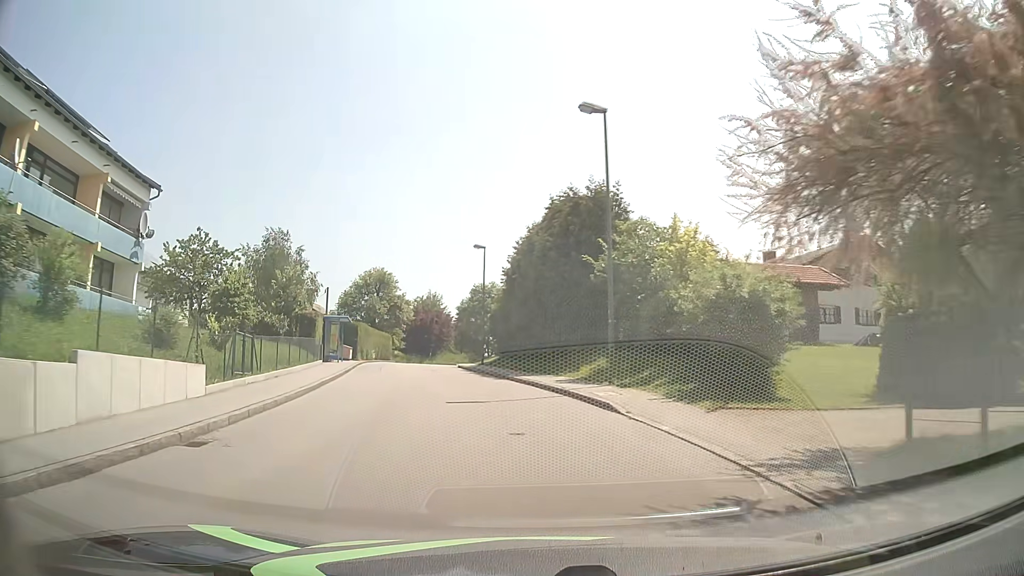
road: unclassified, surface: asphalt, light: Day
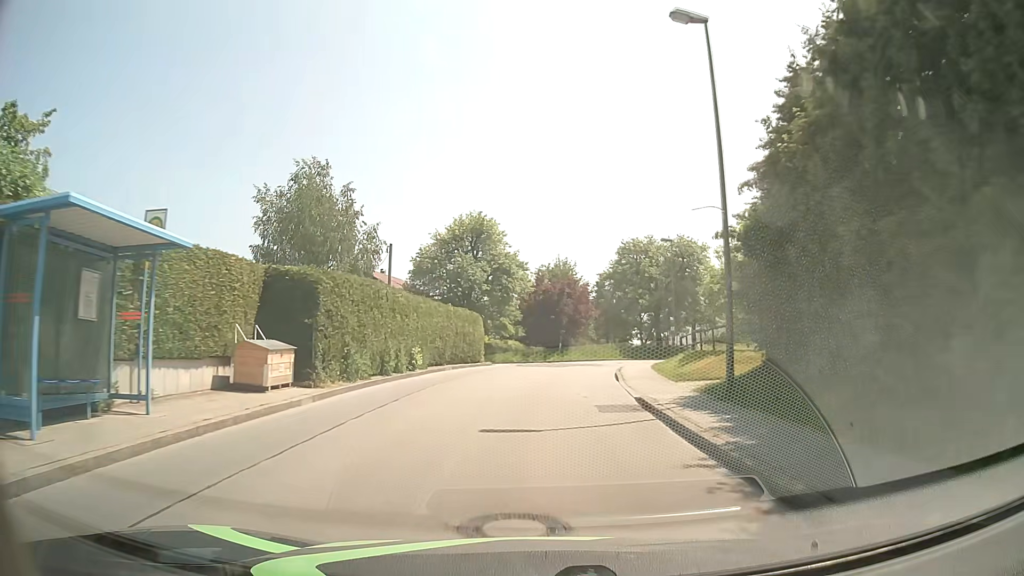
(-4.2, +31.6) m; -11°
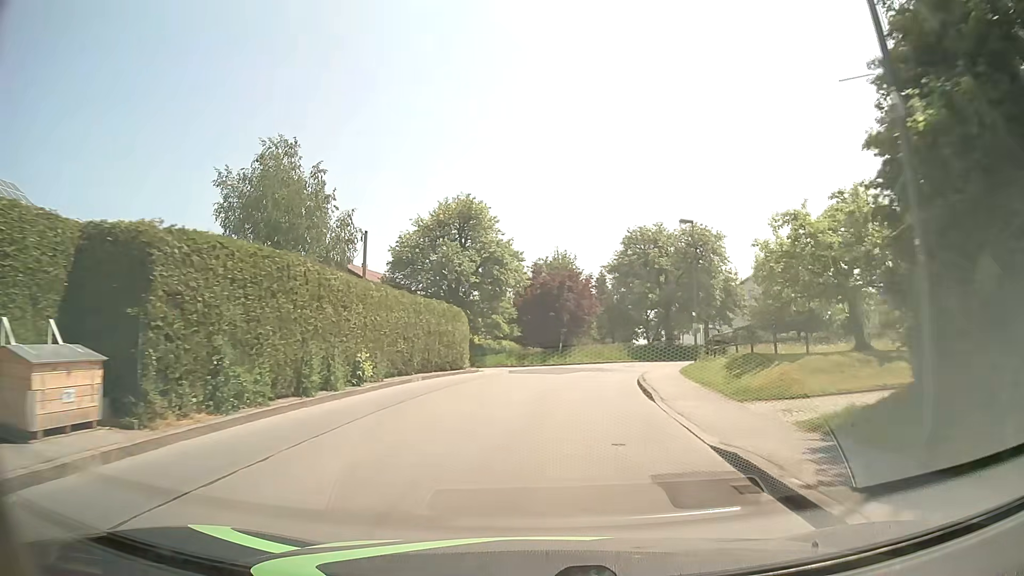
(0.0, +6.9) m; +1°
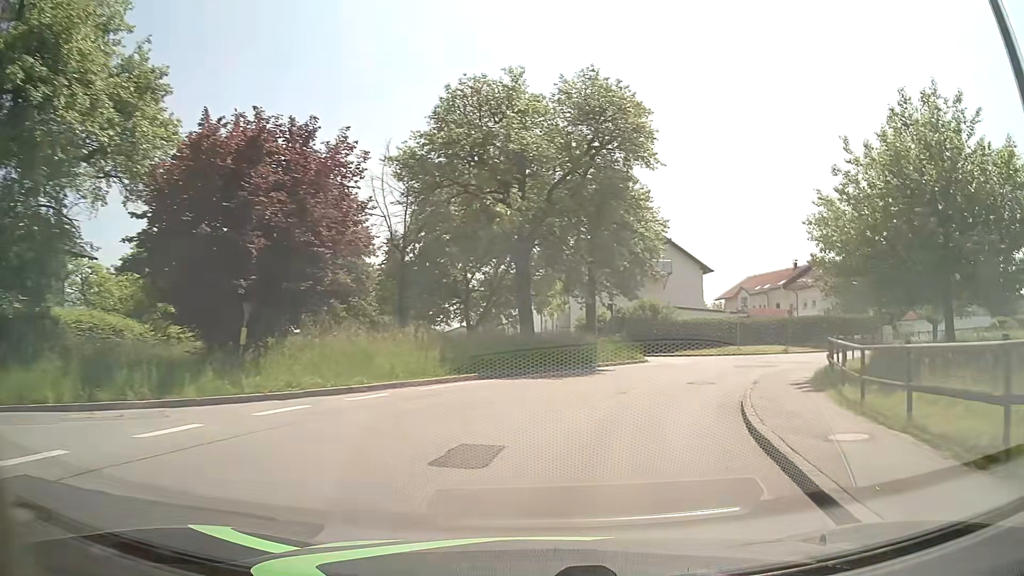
(+3.4, +33.1) m; +17°
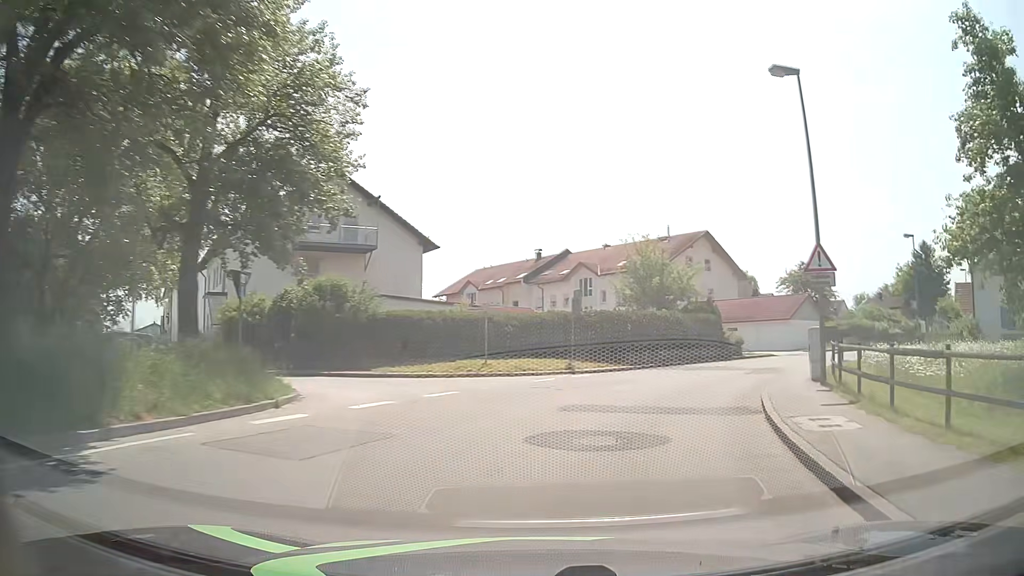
(+3.8, +18.4) m; +24°
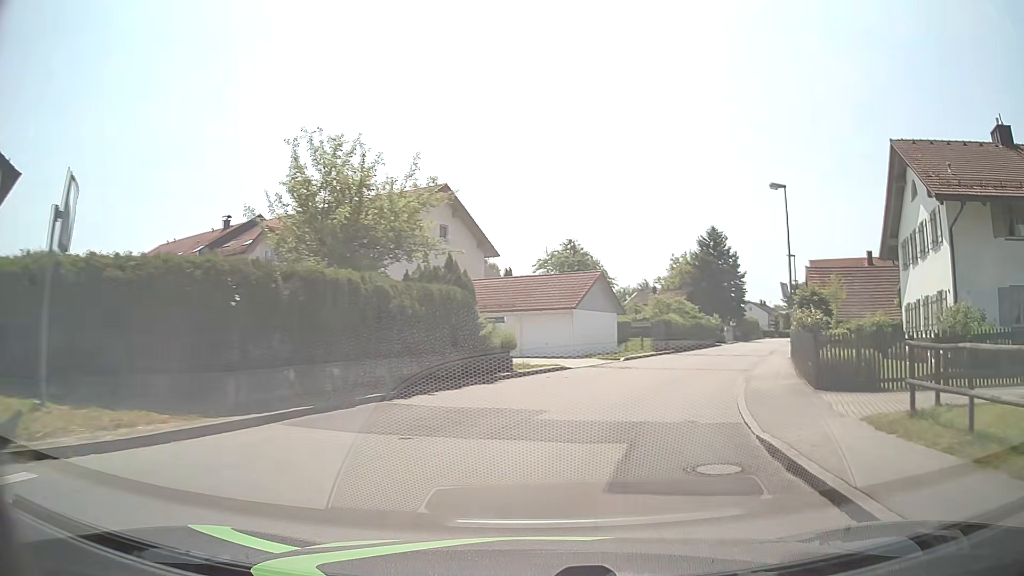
(+3.9, +18.5) m; +23°
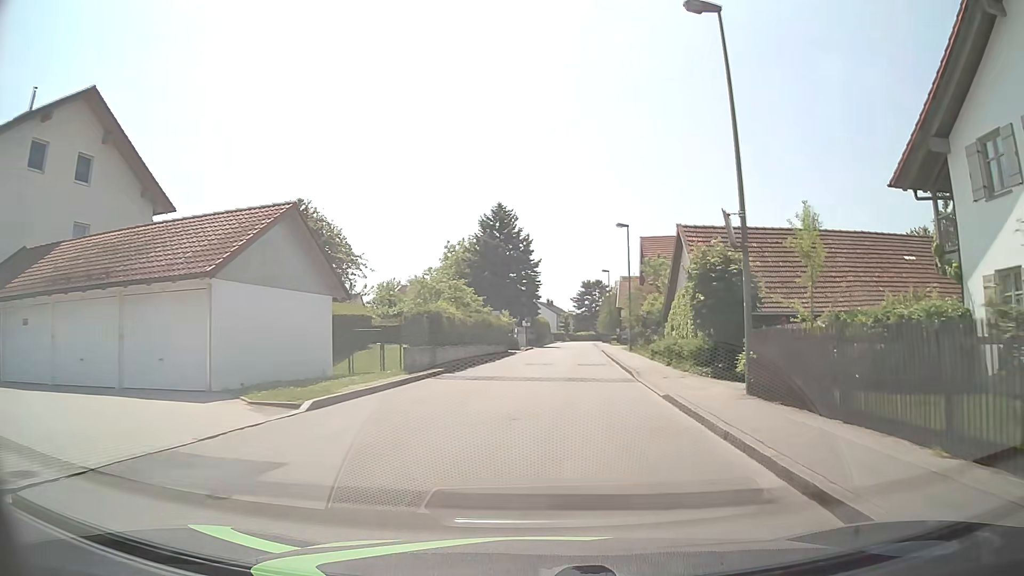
(+3.5, +19.3) m; +19°
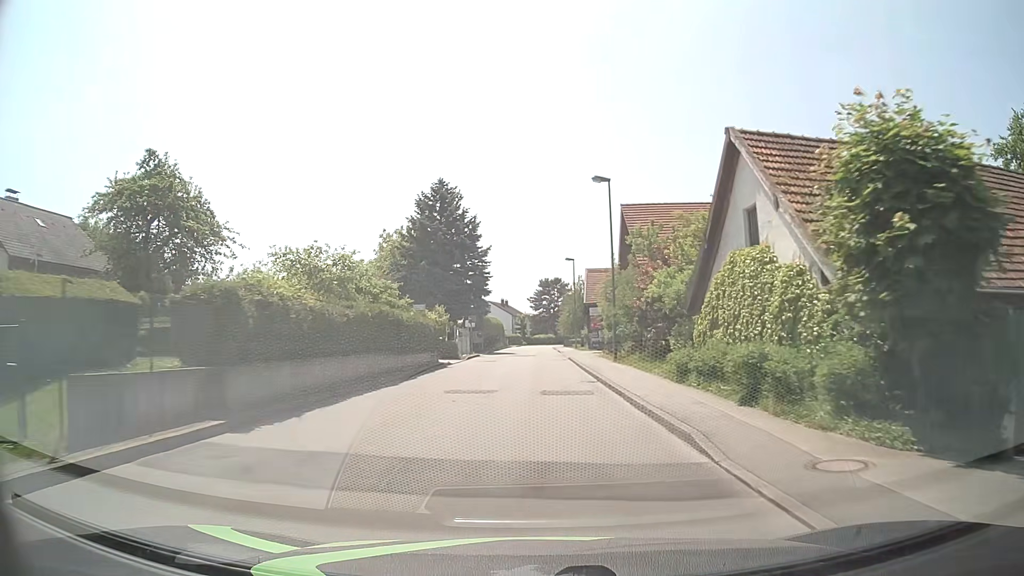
(+0.6, +13.6) m; +4°
(0, +10) (0, +20) (0, +30) (0, +40) (0, +50) (0, +60) (0, +70) (0, +80) (0, +90) (0, +100) m
